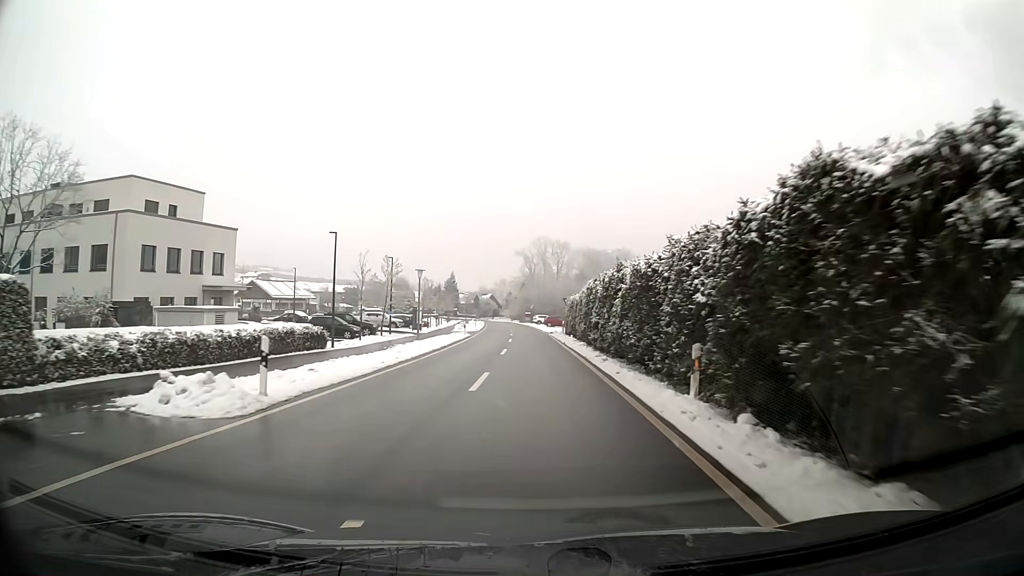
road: tertiary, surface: asphalt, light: Day
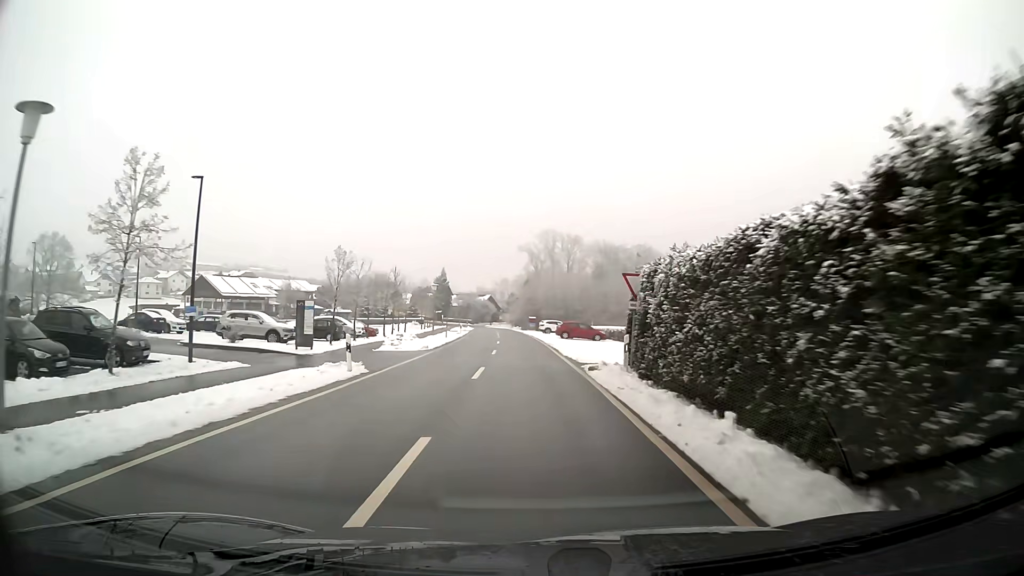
(-0.1, +32.4) m; -1°
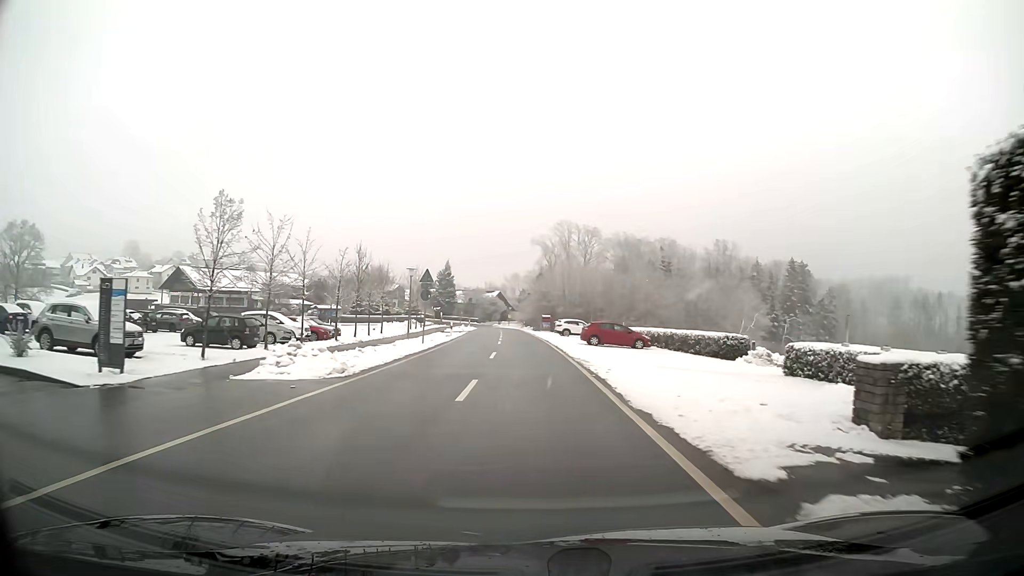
(-0.1, +16.3) m; -1°
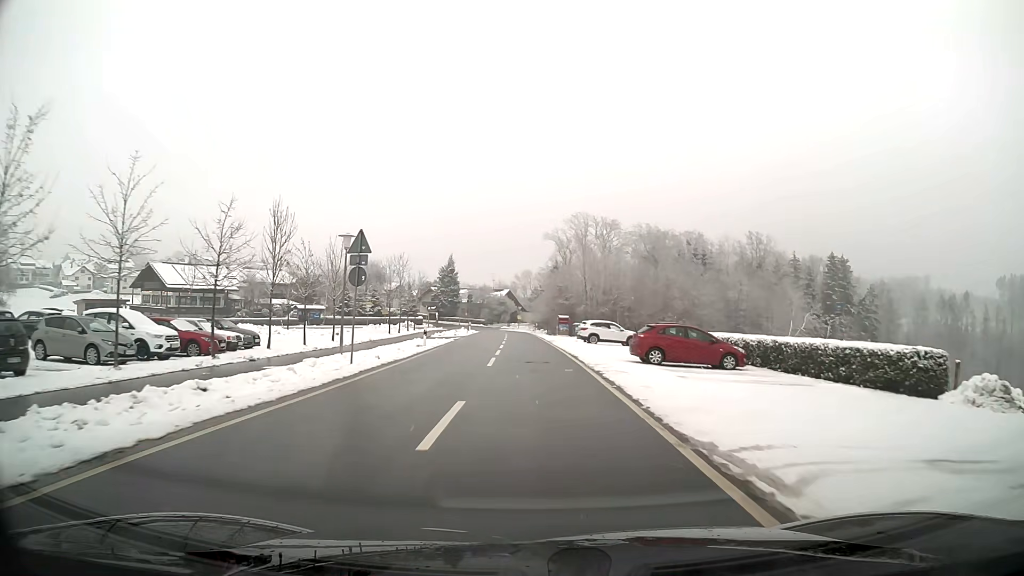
(-0.2, +16.4) m; -1°
